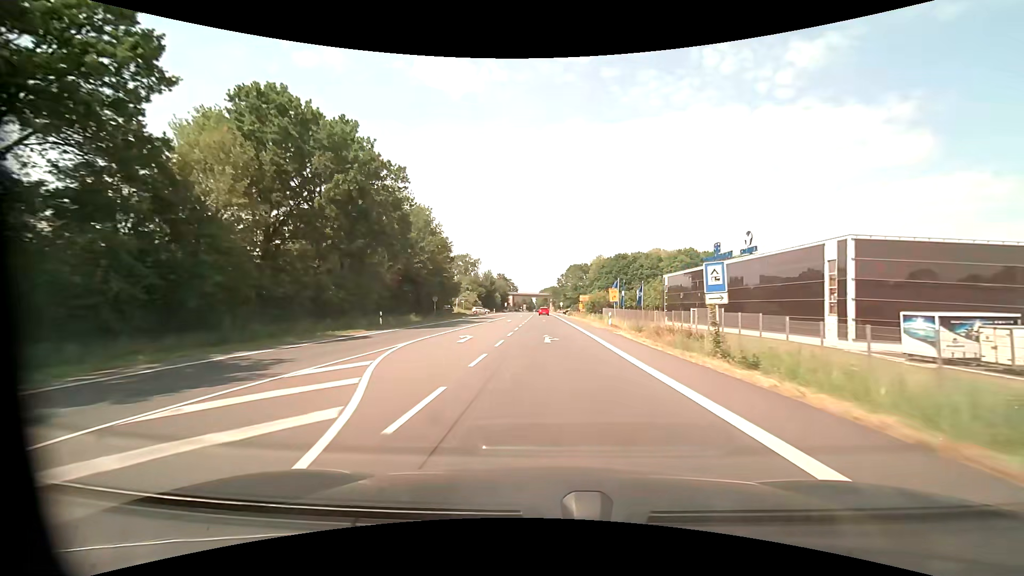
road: primary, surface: asphalt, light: Day
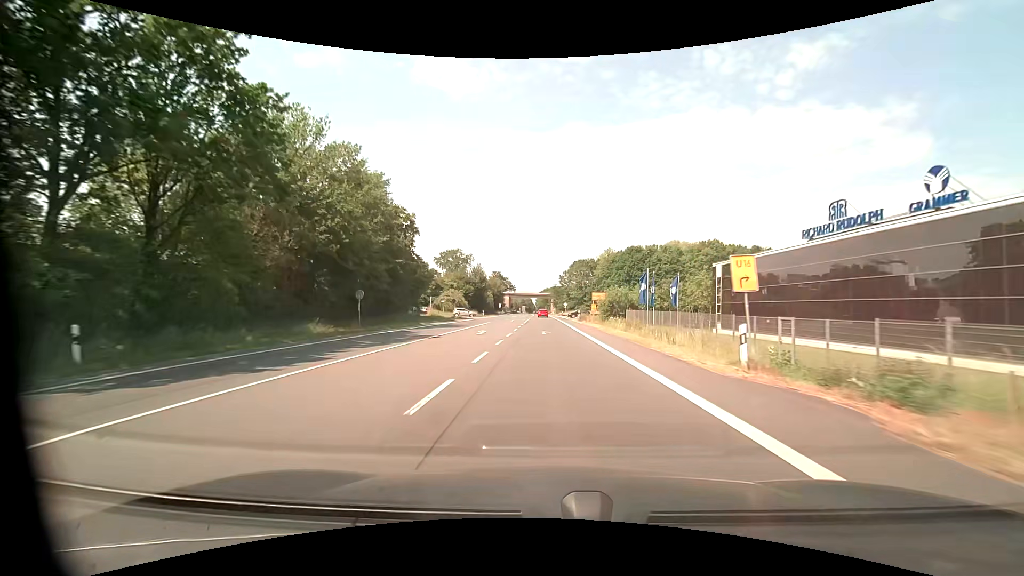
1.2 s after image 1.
(-0.1, +23.0) m; 0°
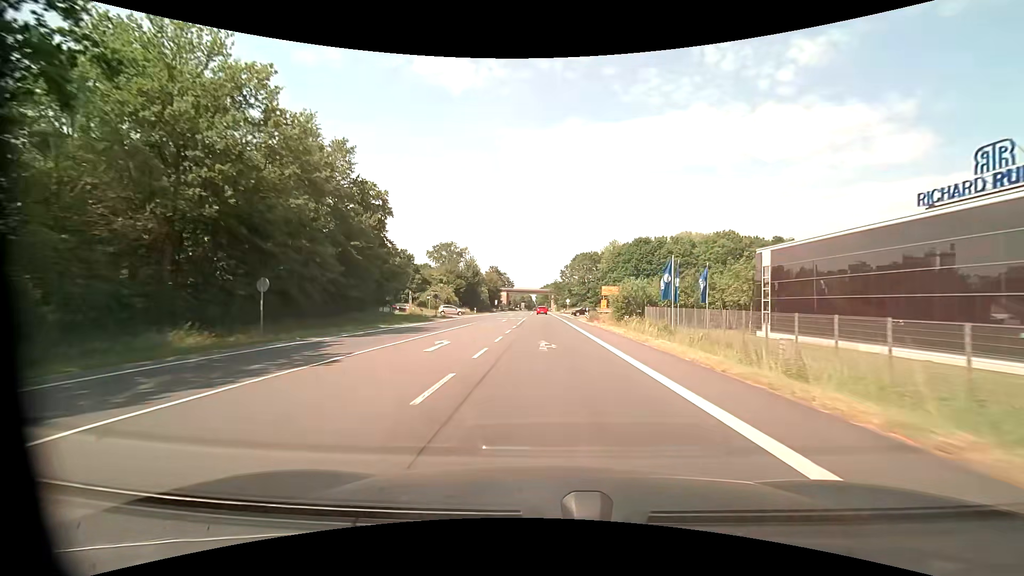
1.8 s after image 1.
(0.0, +11.5) m; 0°
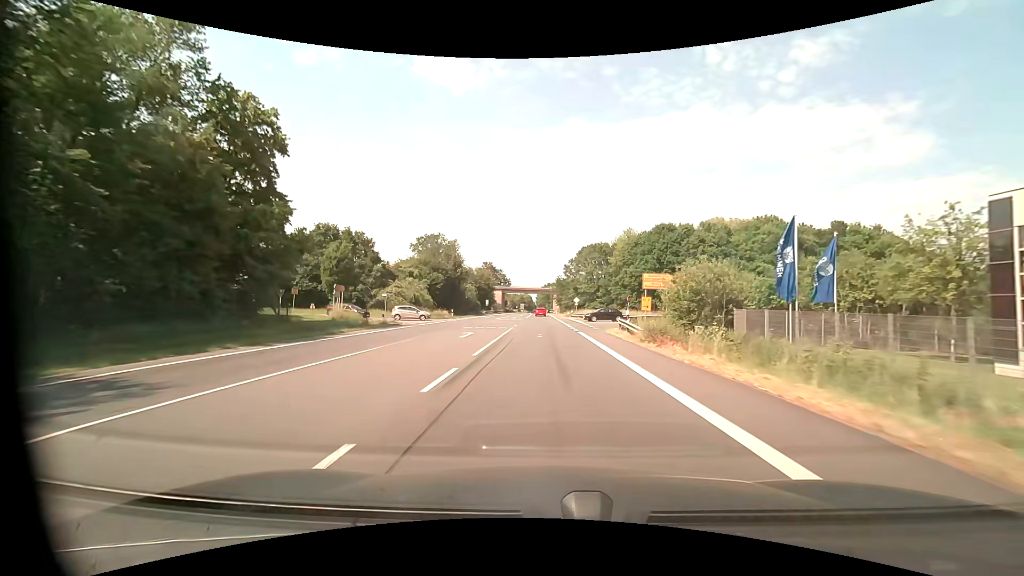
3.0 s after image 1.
(0.0, +22.9) m; 0°
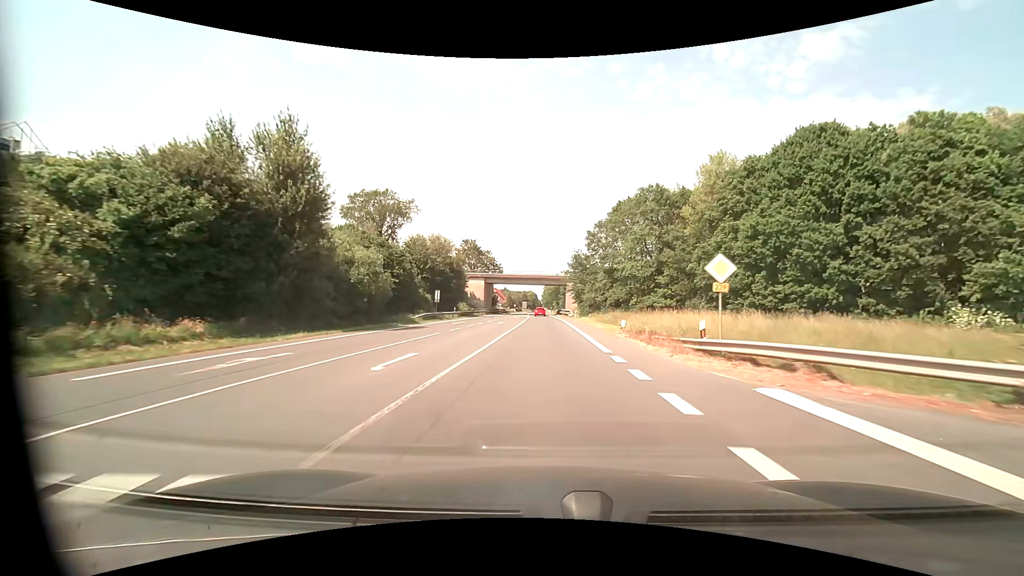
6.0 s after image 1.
(-0.3, +56.2) m; -1°
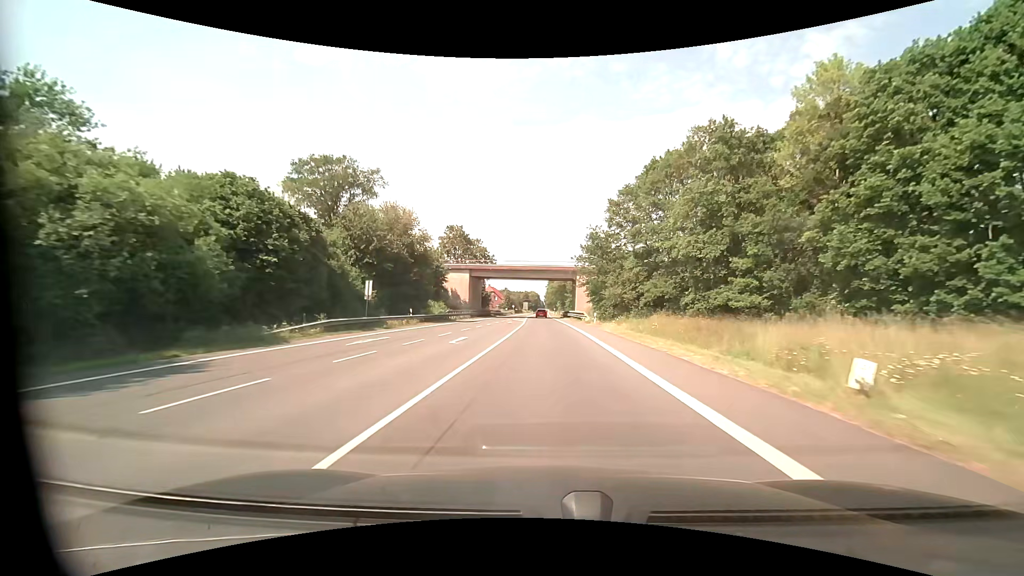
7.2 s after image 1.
(0.0, +22.5) m; 0°
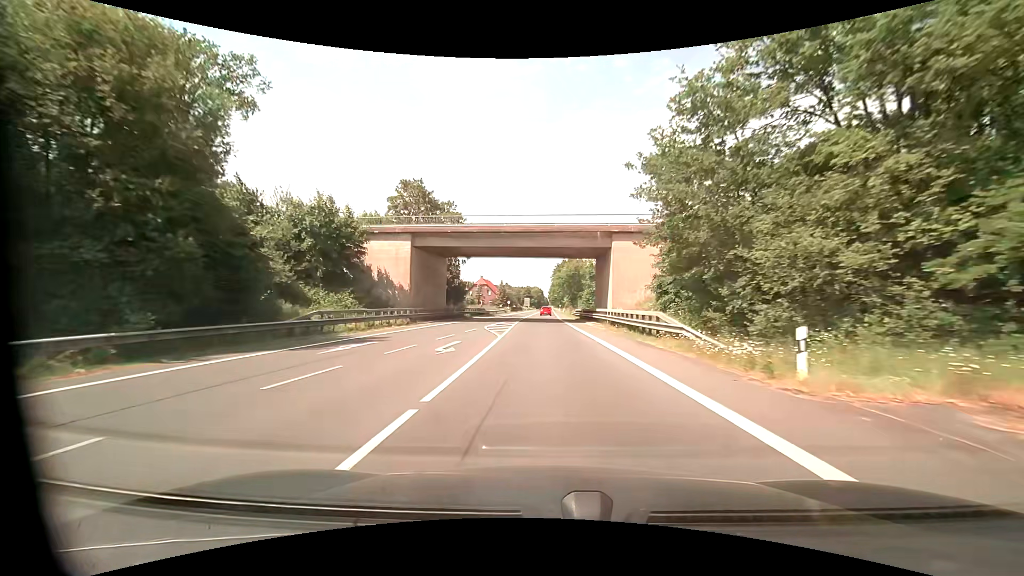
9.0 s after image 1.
(-0.1, +34.2) m; -1°
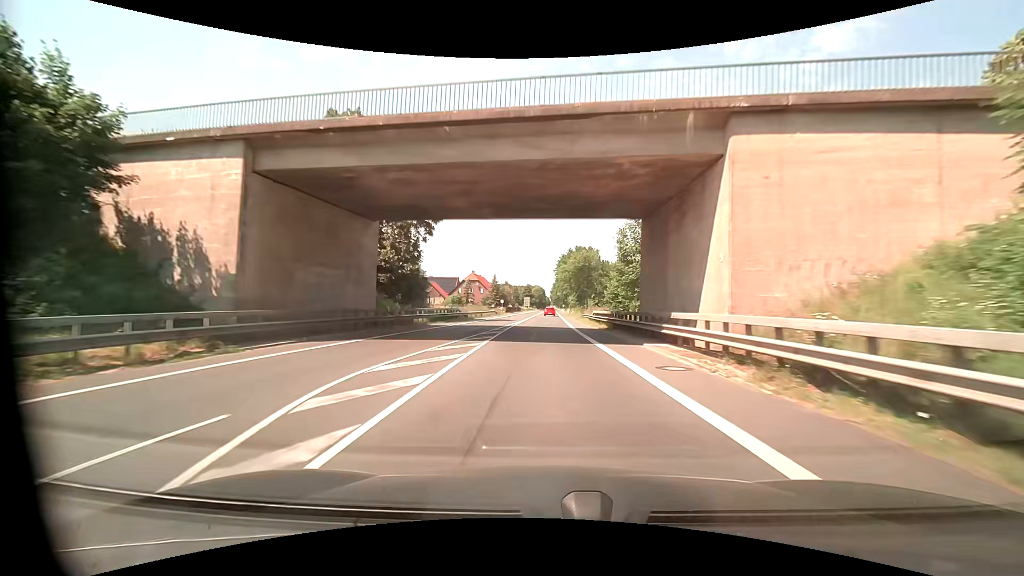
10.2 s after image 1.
(0.0, +22.9) m; 0°
(0, +10) (0, +20) (0, +30) (0, +40) (0, +50) (0, +60) (0, +70) (0, +80) (0, +90) (+1, +100) m
